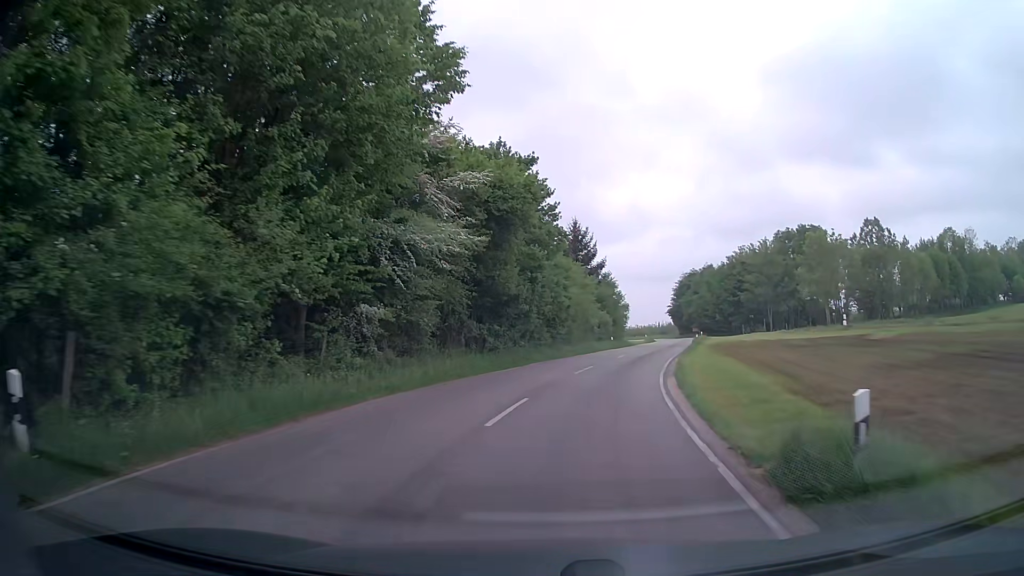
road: tertiary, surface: asphalt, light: Day
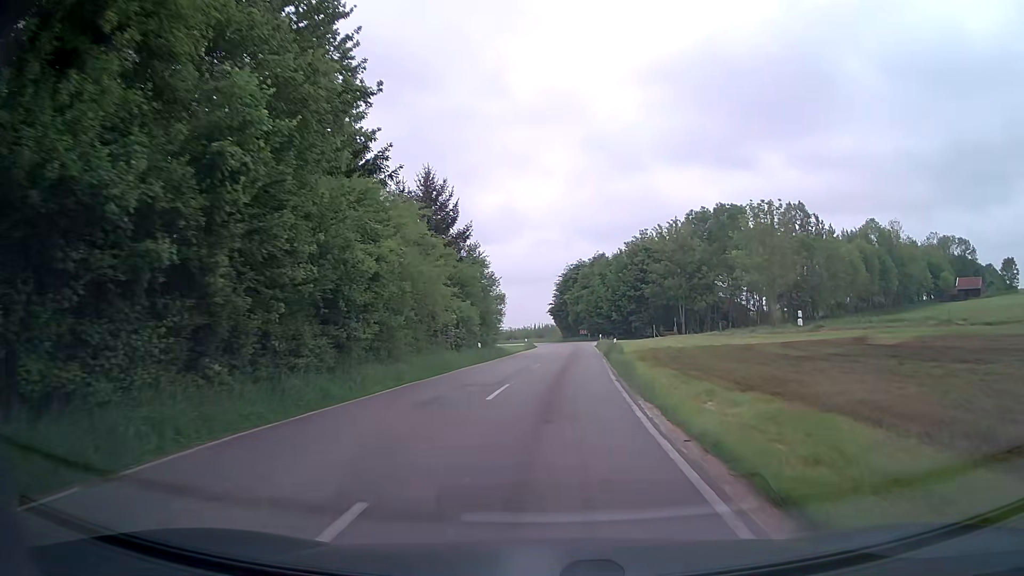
(+1.9, +20.2) m; +11°
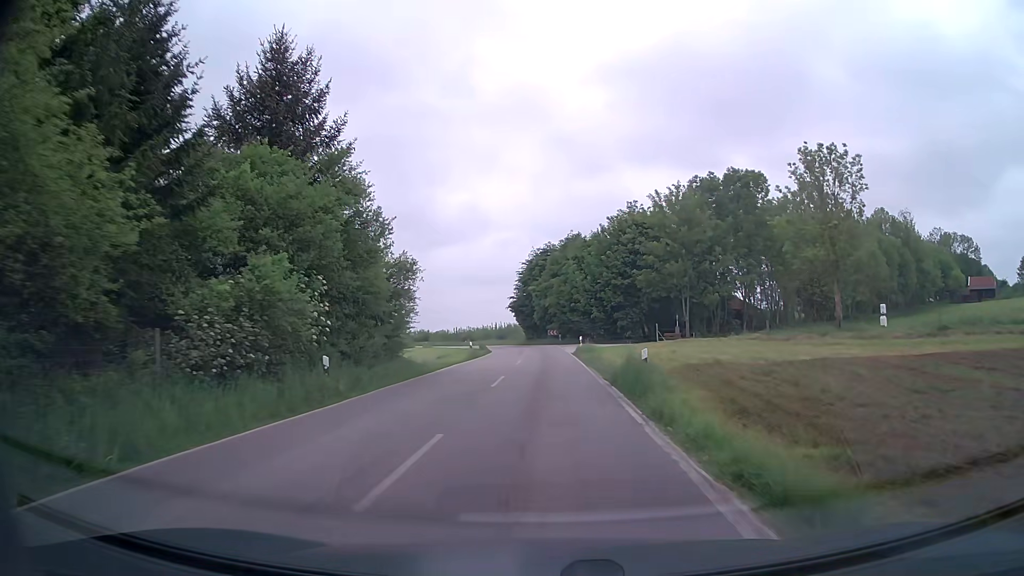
(+0.6, +20.2) m; +3°
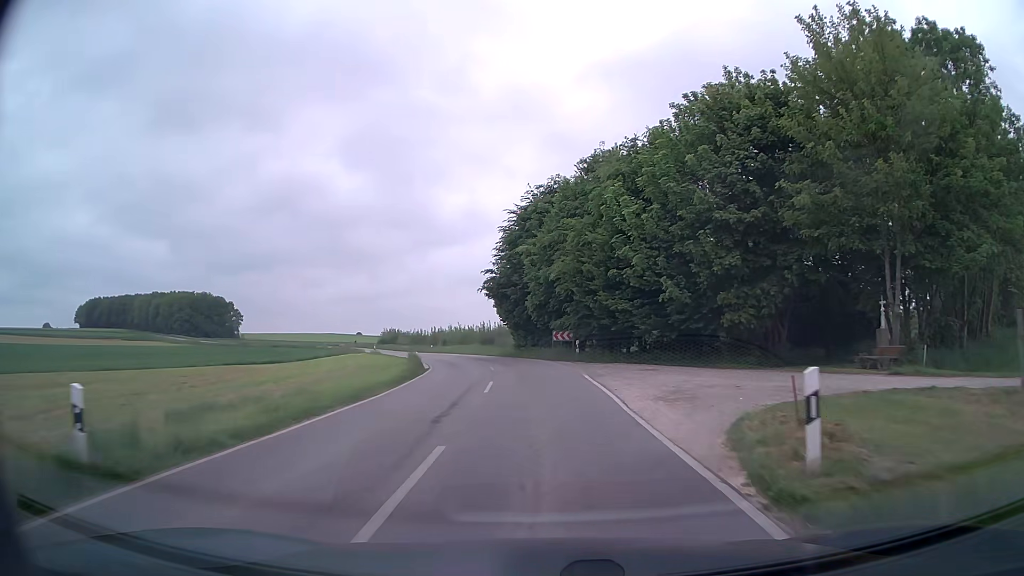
(-0.1, +37.2) m; -1°
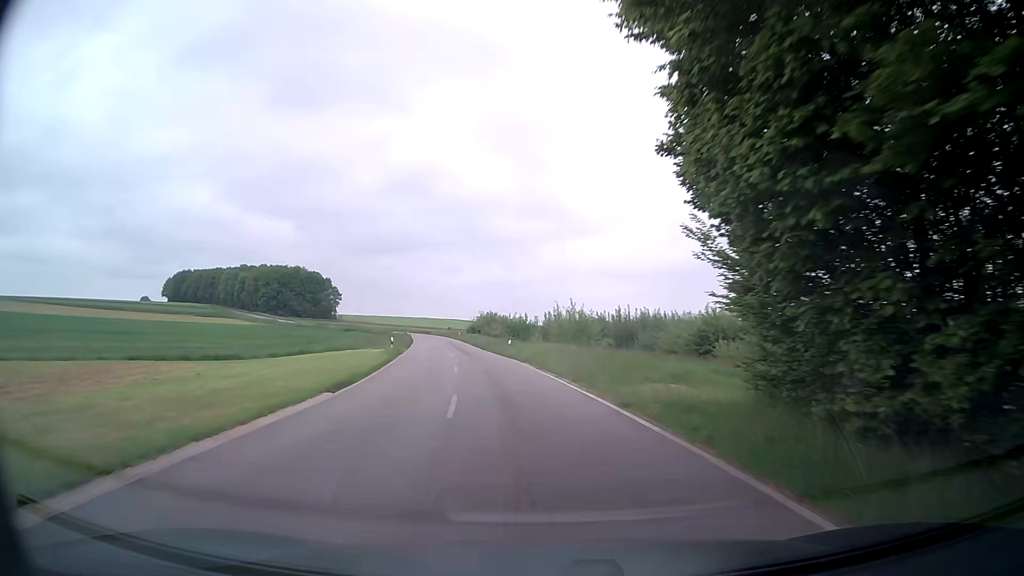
(-2.9, +41.9) m; -11°
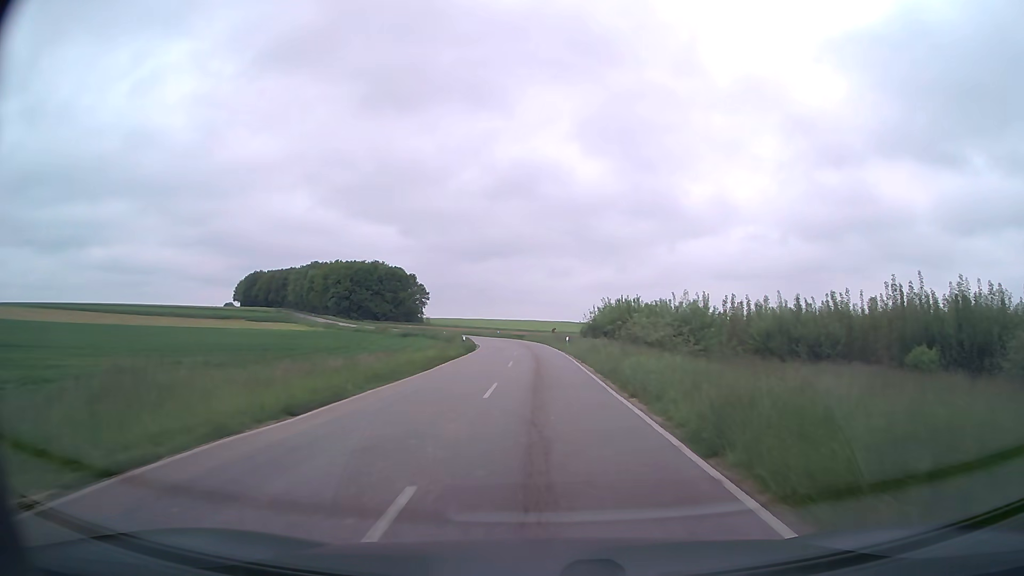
(-4.8, +44.9) m; -10°
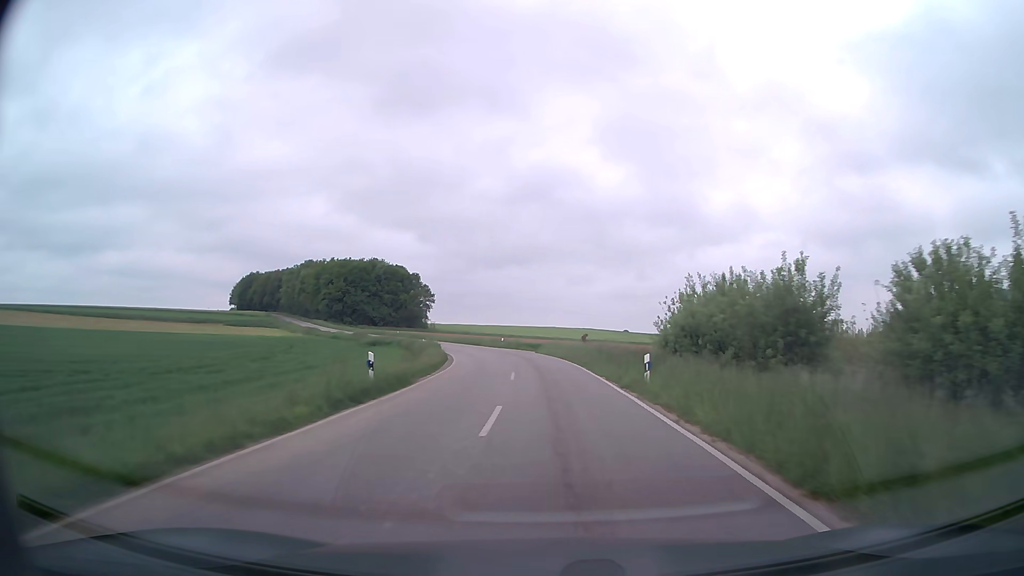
(-0.5, +29.0) m; -2°
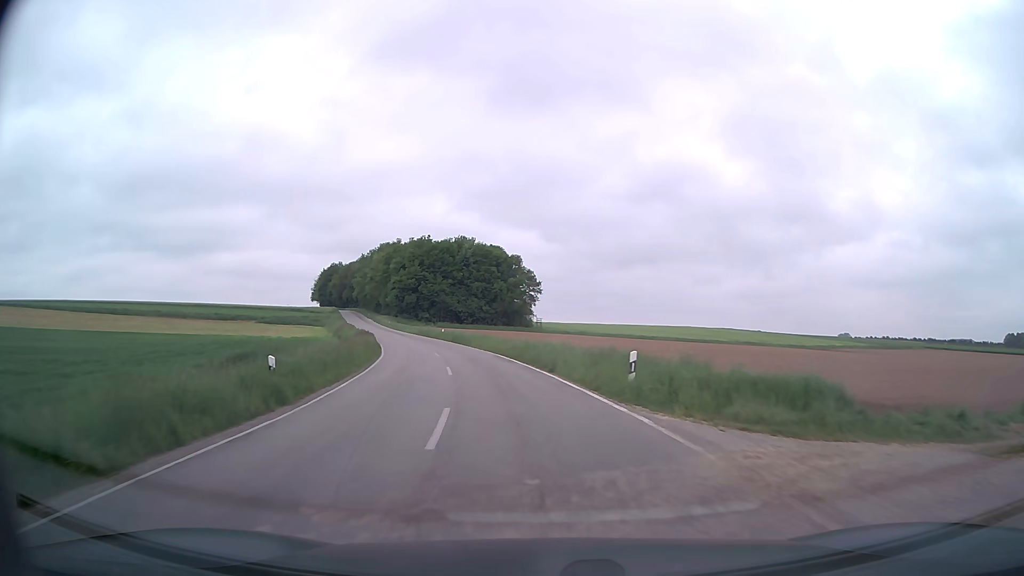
(-2.5, +49.5) m; -10°
